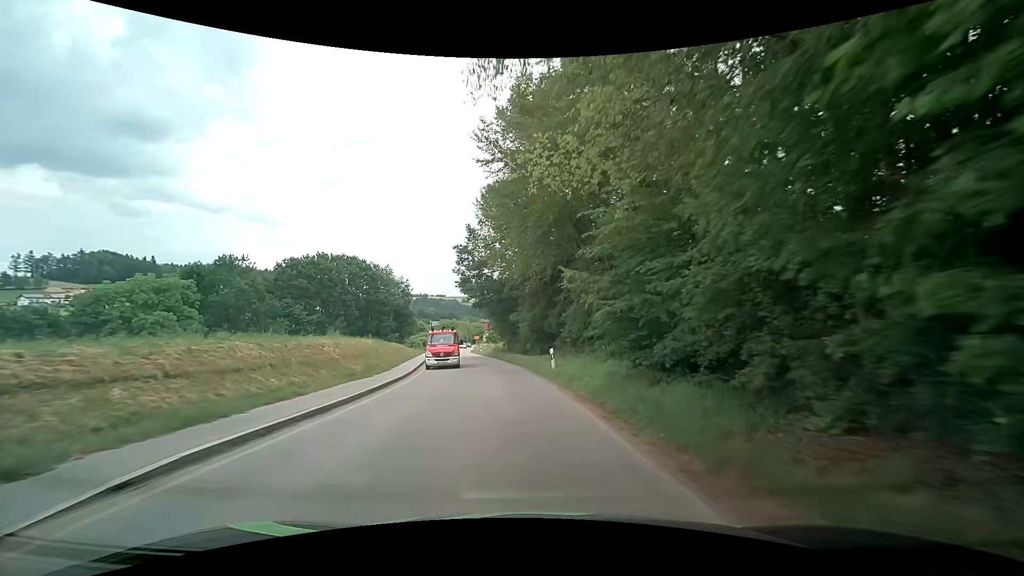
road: secondary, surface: asphalt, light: Day
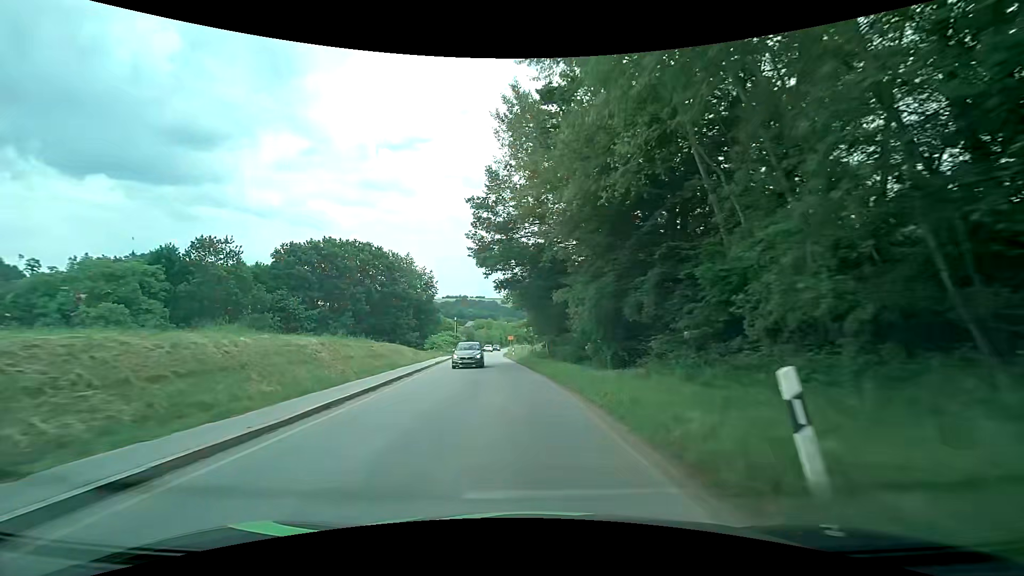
(-0.7, +16.5) m; -5°
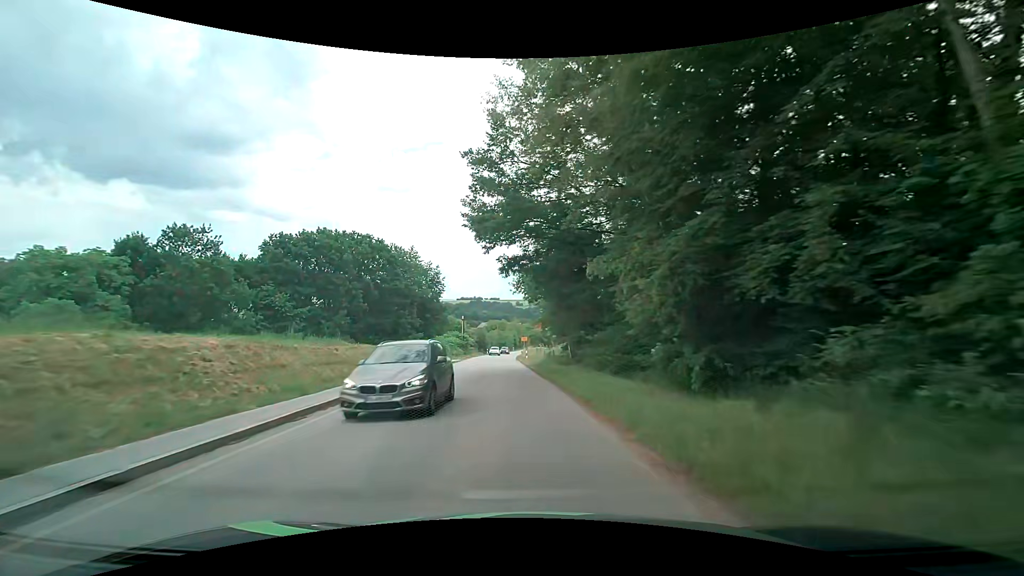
(-0.1, +8.2) m; -1°
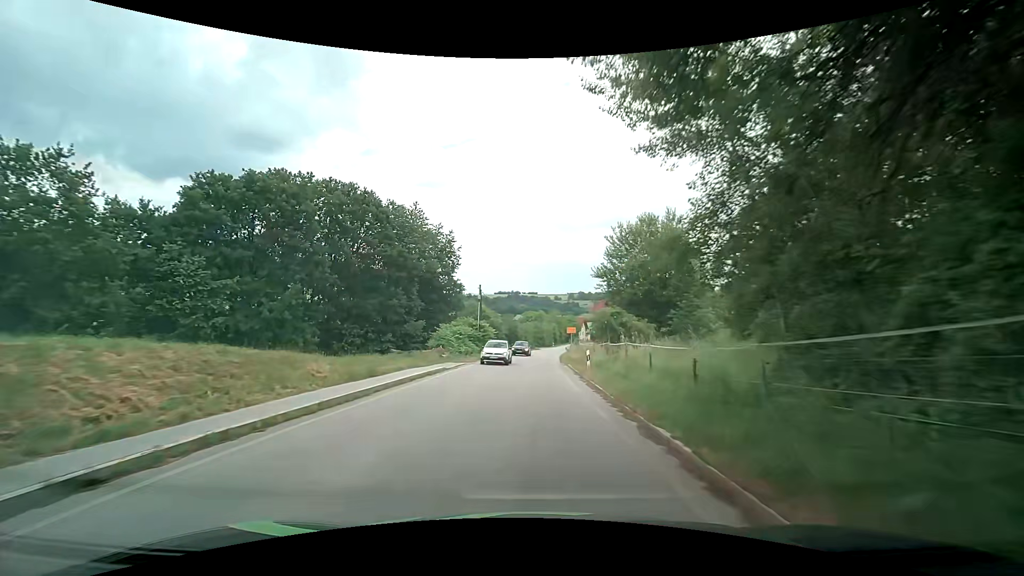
(-1.5, +24.0) m; -5°
